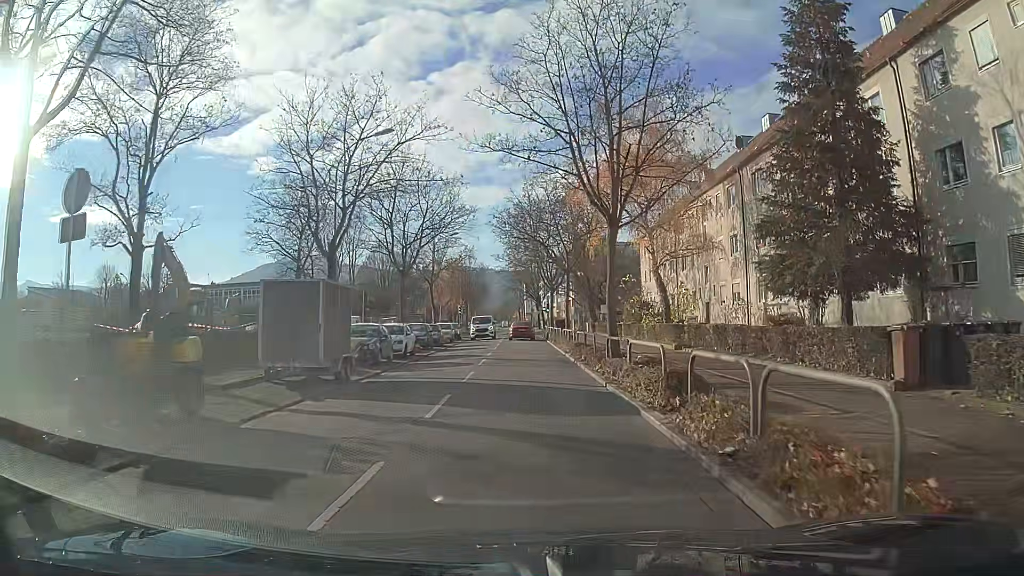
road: tertiary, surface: asphalt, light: Day
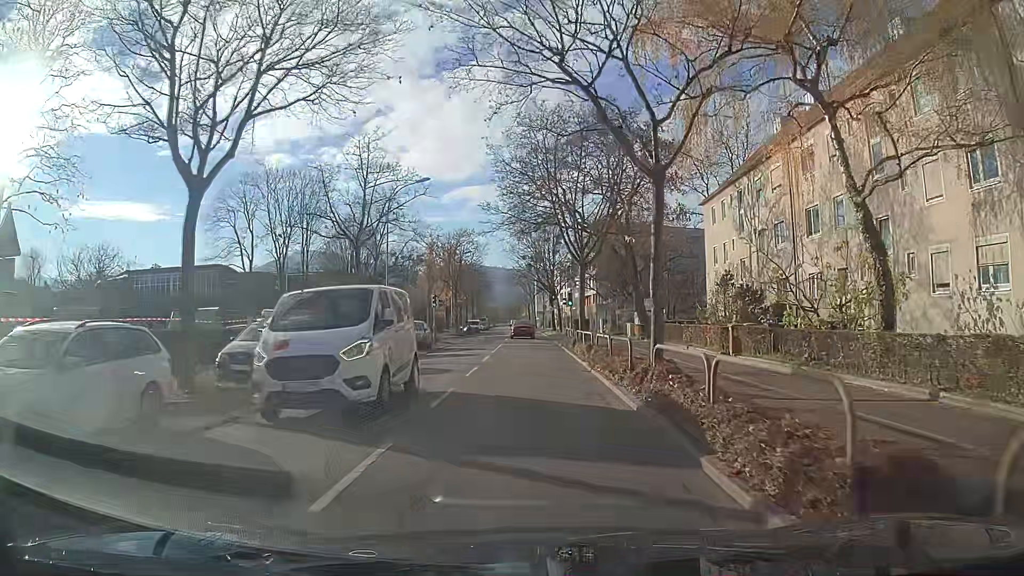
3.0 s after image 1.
(-0.1, +23.2) m; -1°
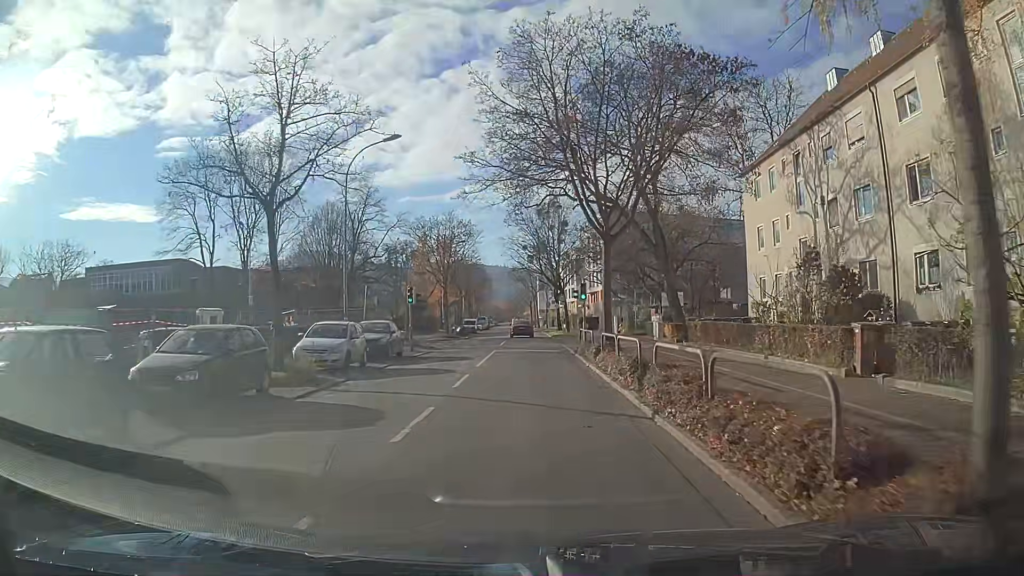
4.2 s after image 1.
(0.0, +9.1) m; 0°
